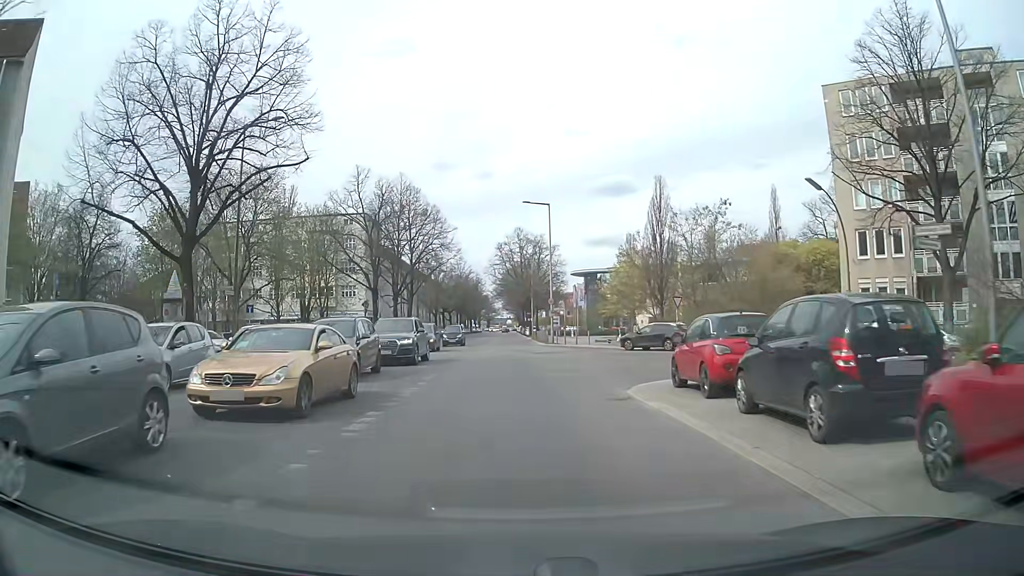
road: secondary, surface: asphalt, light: Day
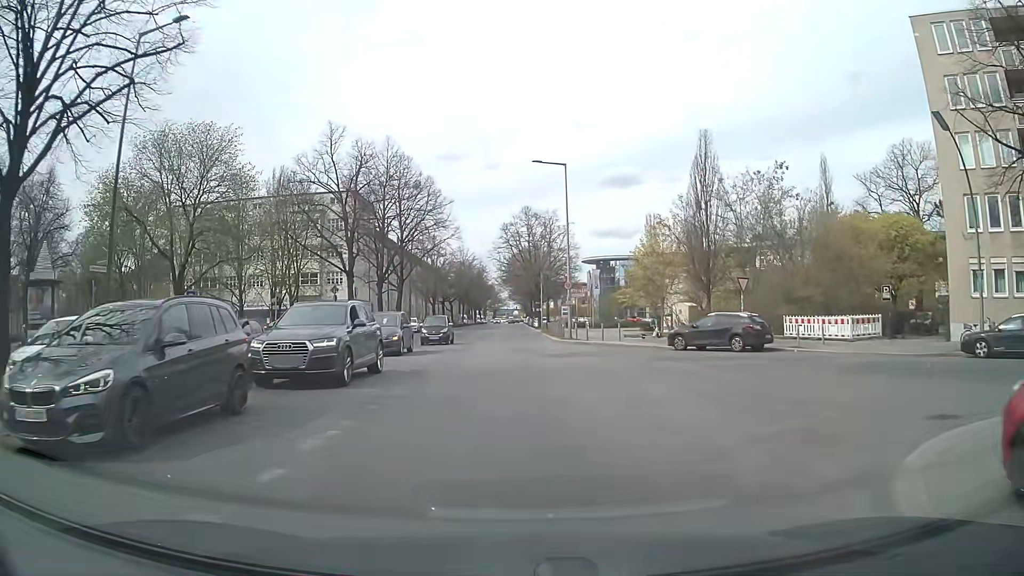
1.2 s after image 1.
(0.0, +10.5) m; -1°
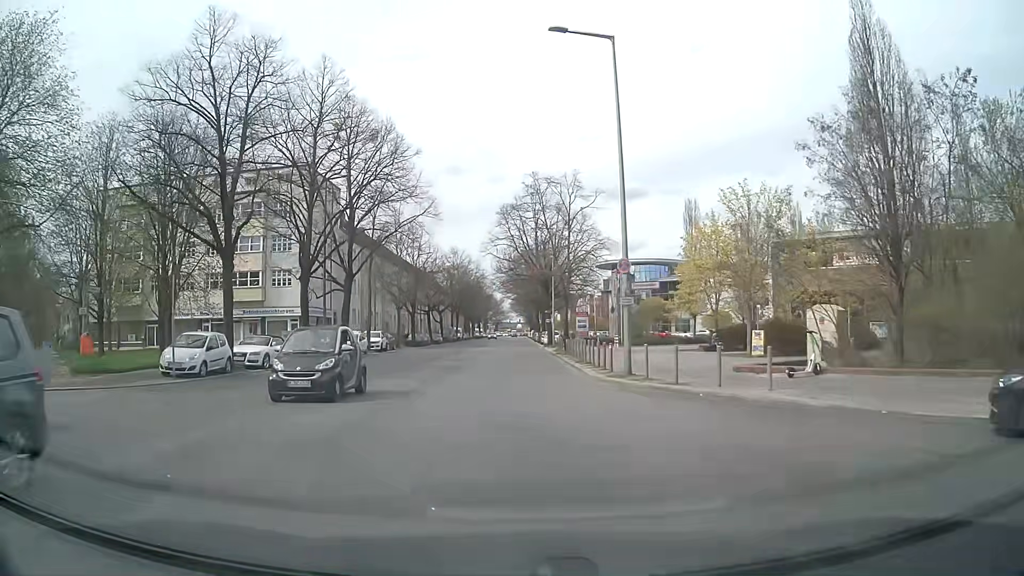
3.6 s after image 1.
(+0.1, +20.6) m; 0°
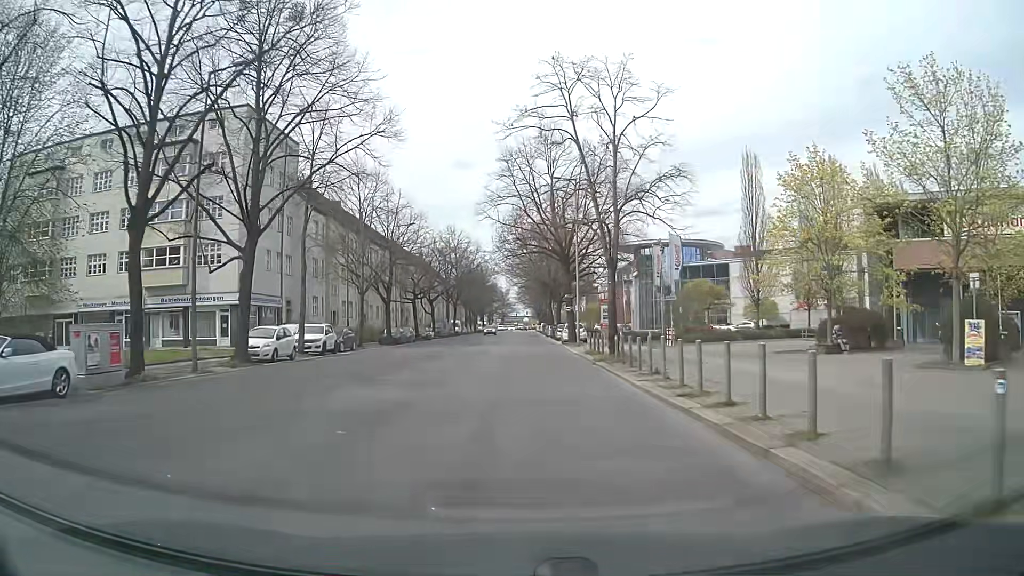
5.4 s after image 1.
(-0.1, +17.5) m; 0°
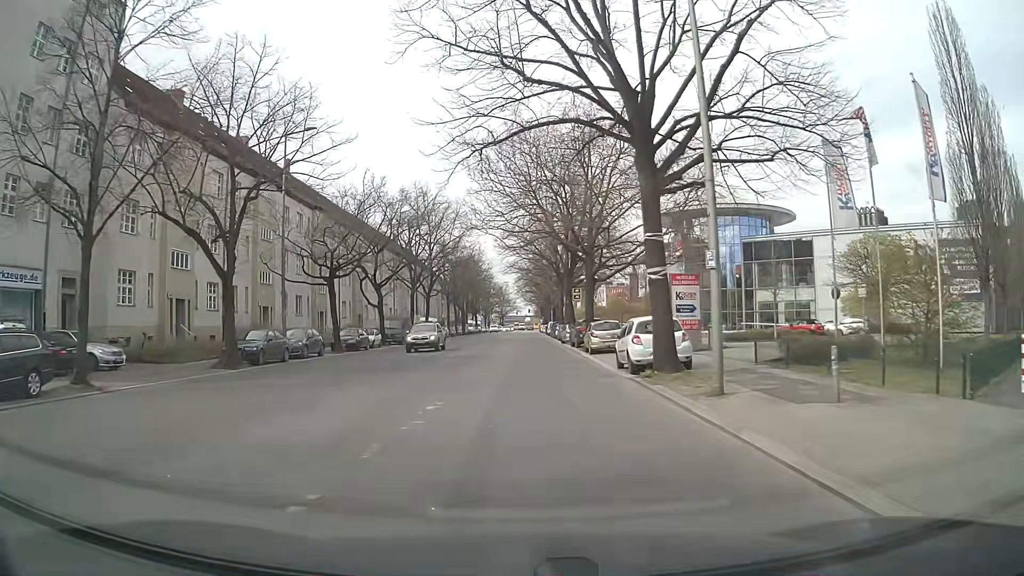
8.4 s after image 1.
(0.0, +29.9) m; -1°
(0, +10) (0, +20) (0, +30) (0, +40) (0, +50) (0, +60) (+1, +70) (+1, +80) (+1, +90) (+1, +100) m
